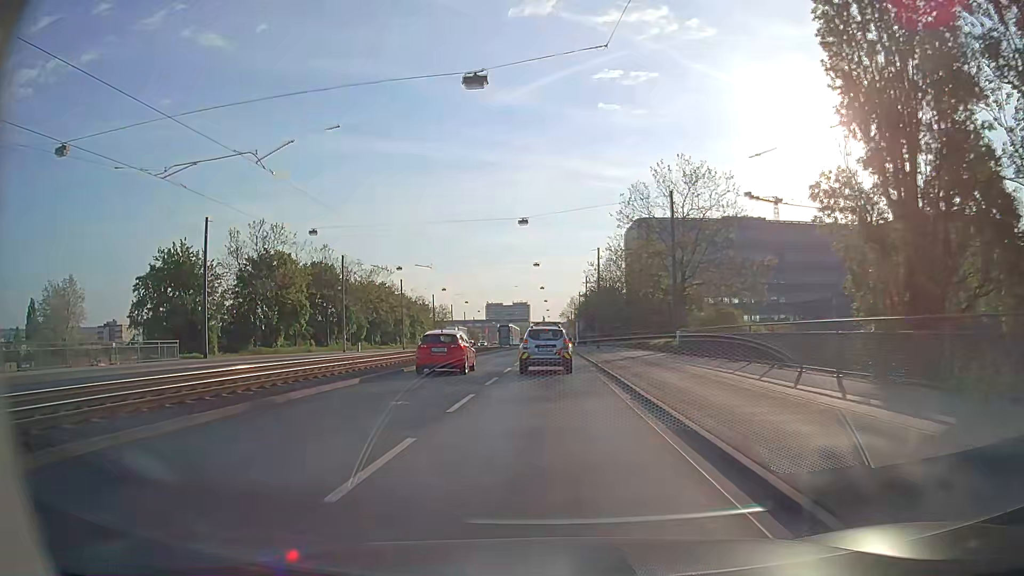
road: primary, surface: asphalt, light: Day
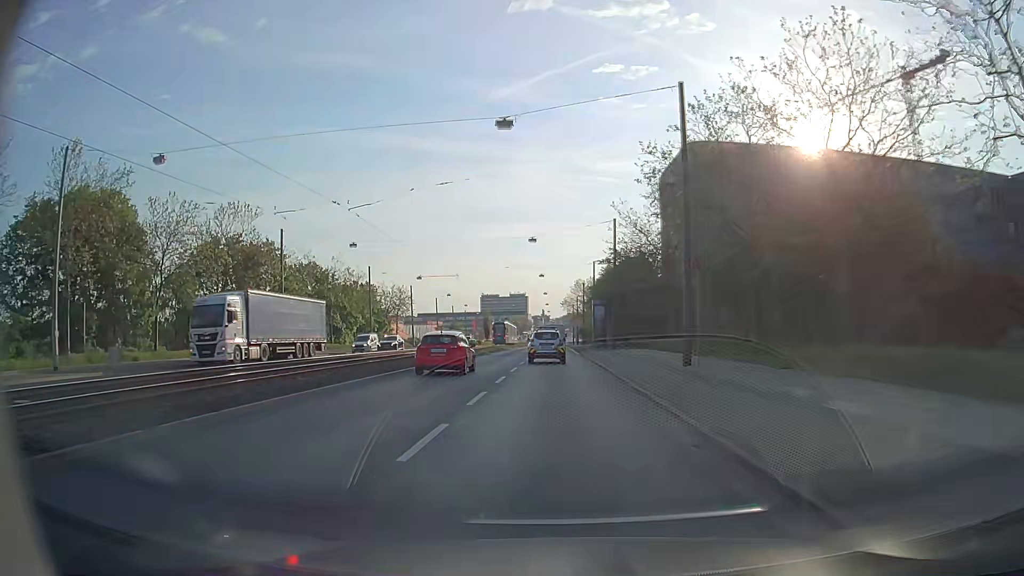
(0.0, +47.1) m; 0°
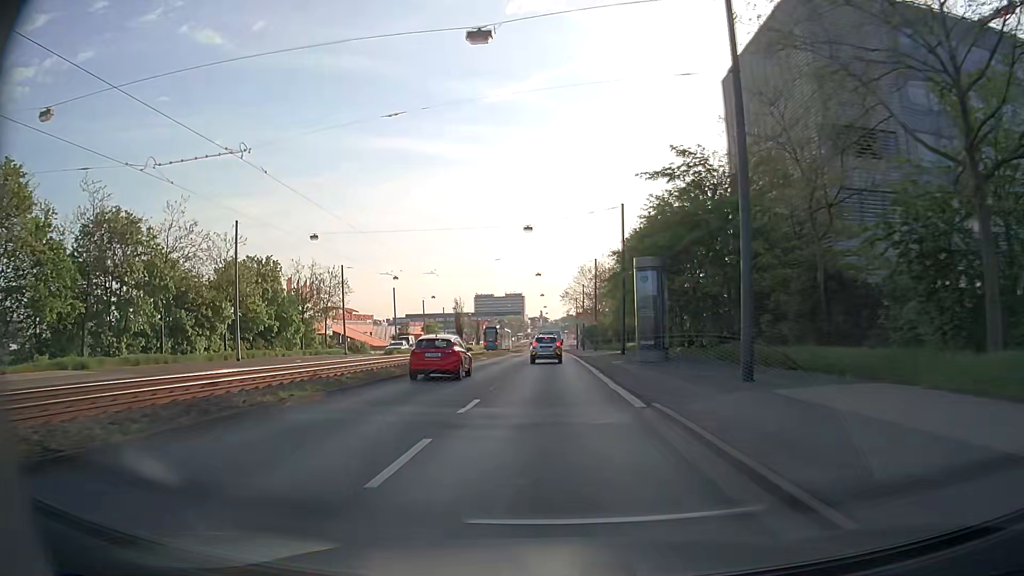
(+0.3, +38.3) m; 0°
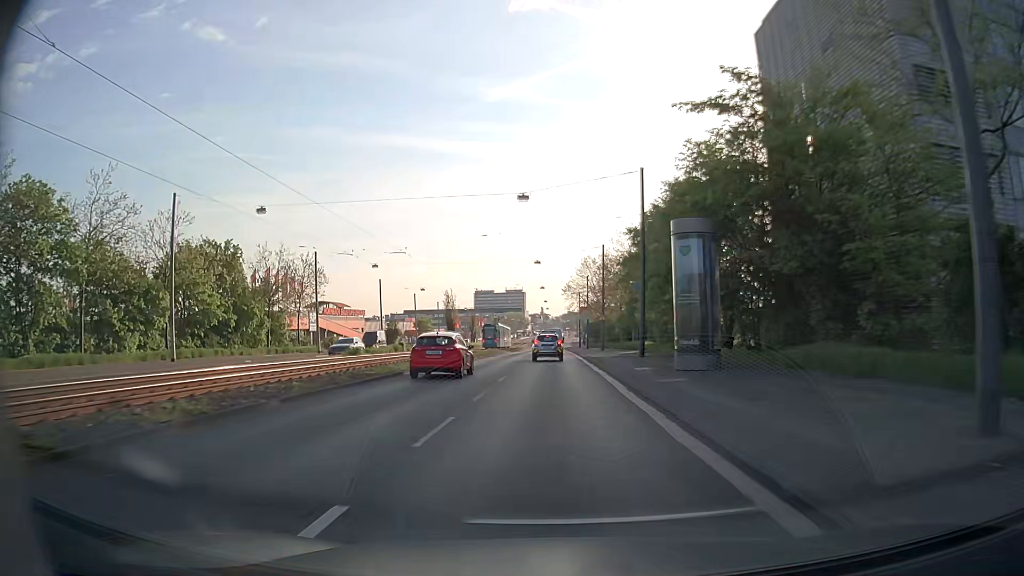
(0.0, +9.9) m; 0°
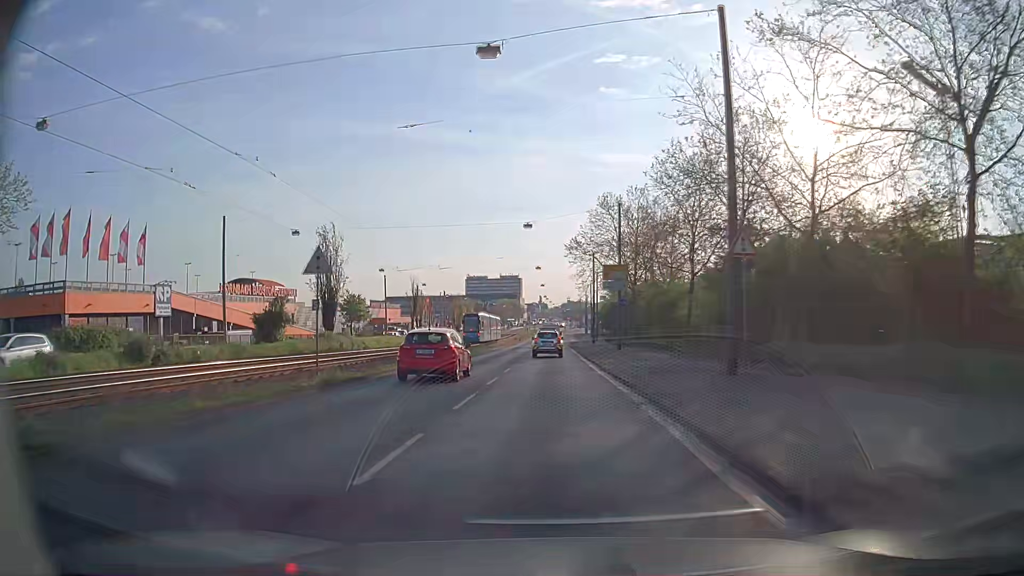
(-0.1, +50.0) m; 0°
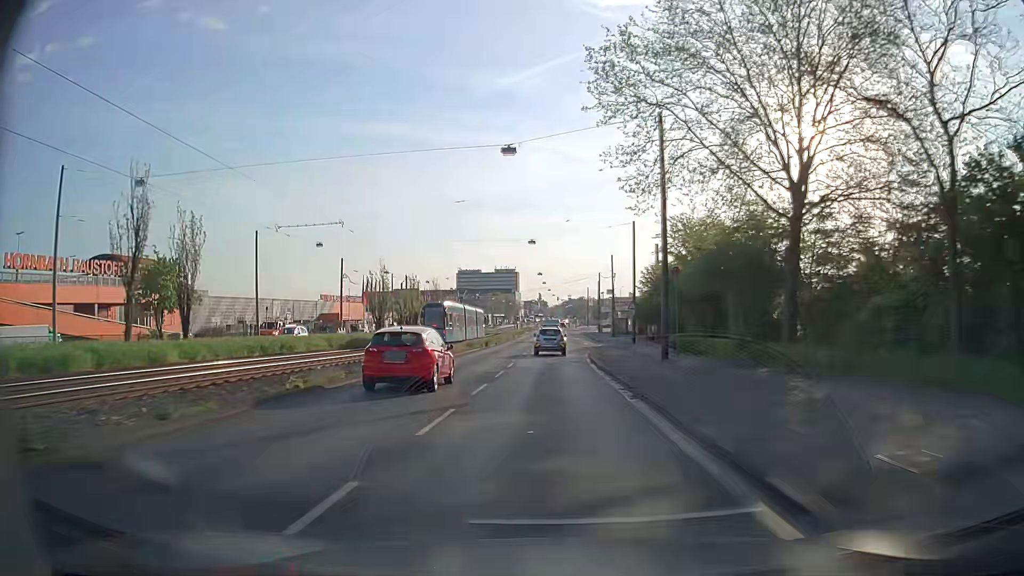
(+0.2, +50.6) m; 0°
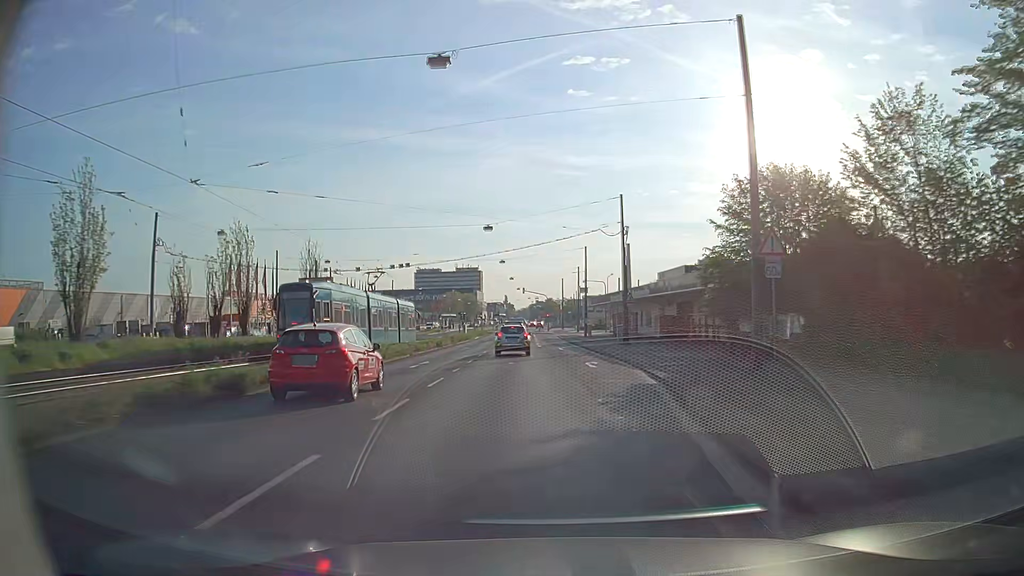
(+0.1, +40.3) m; +2°
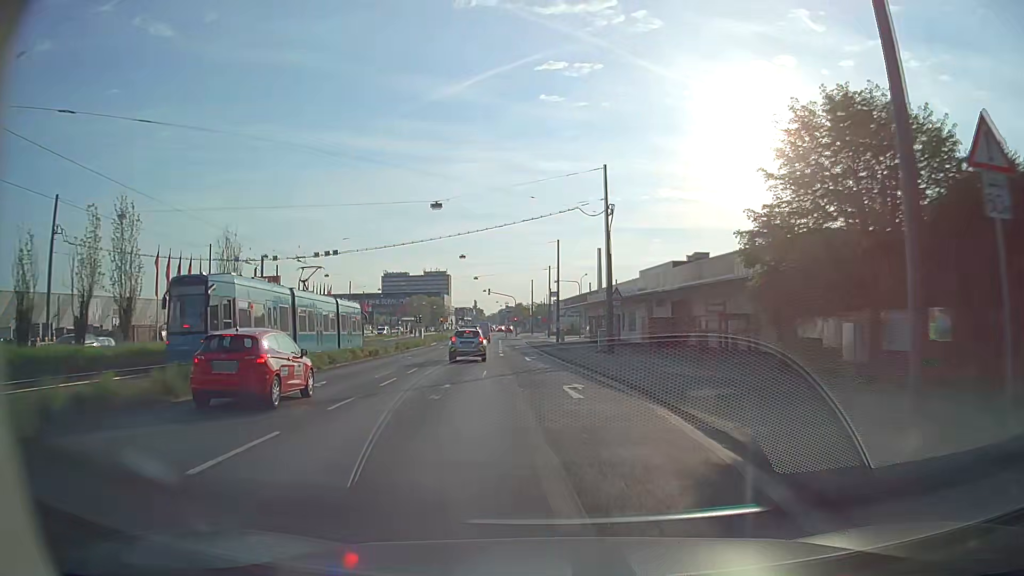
(+0.3, +10.0) m; +3°
(0, +10) (0, +20) (0, +30) (-1, +40) (-2, +50) (-3, +60) (-4, +70) (-4, +80) (-3, +90) (+4, +97) m
